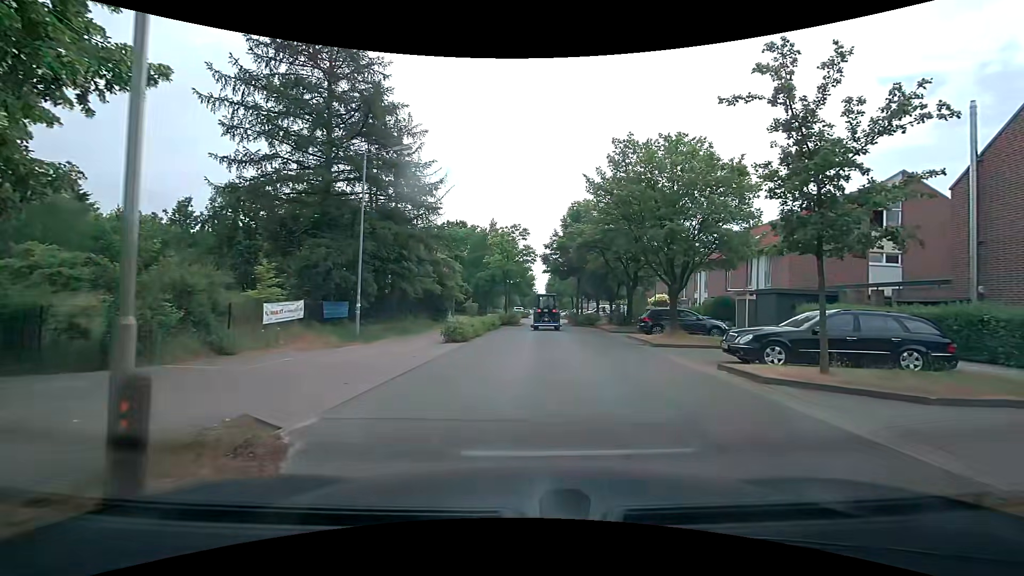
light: Day
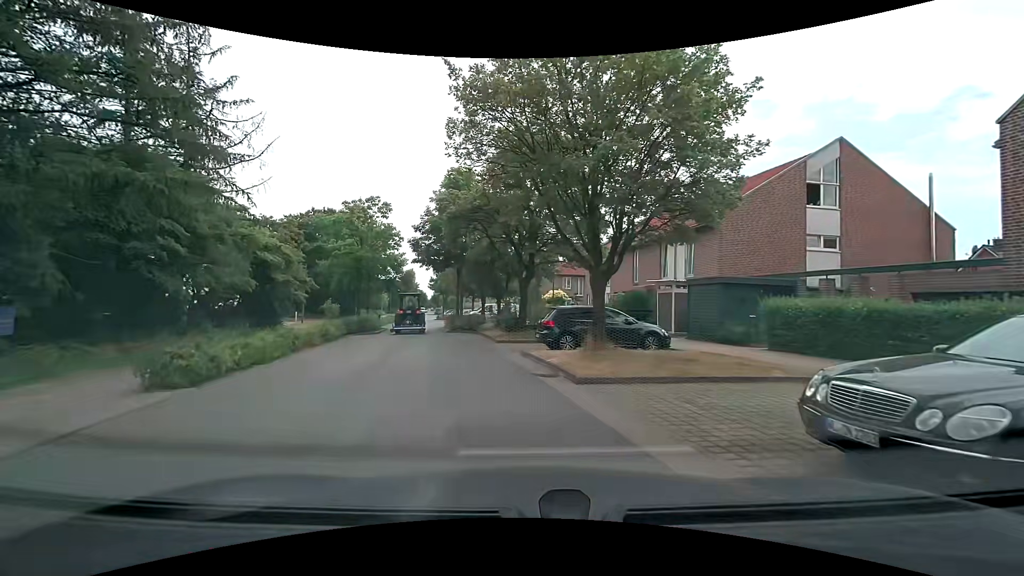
(+1.1, +9.5) m; +11°
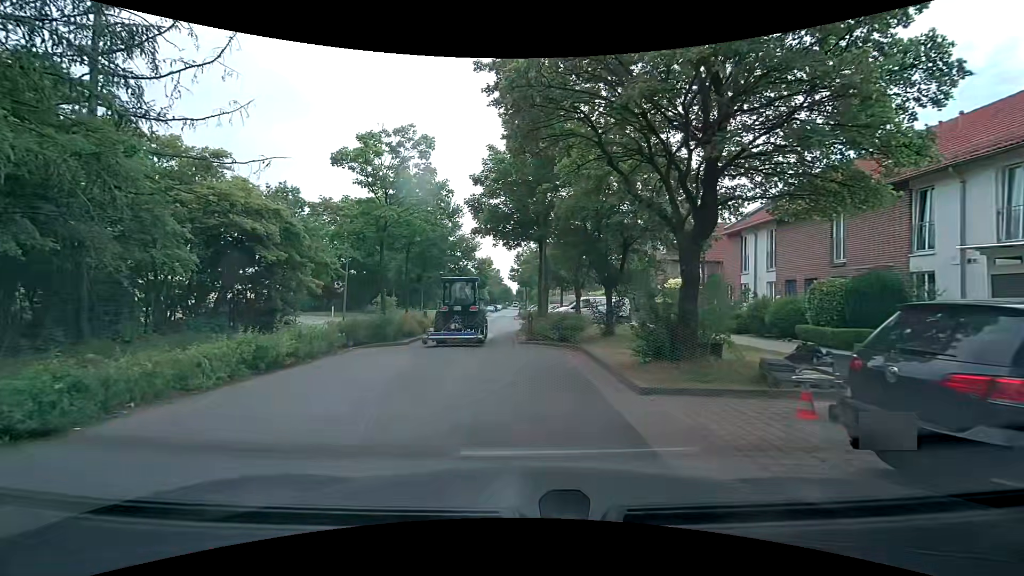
(-1.1, +11.8) m; -9°
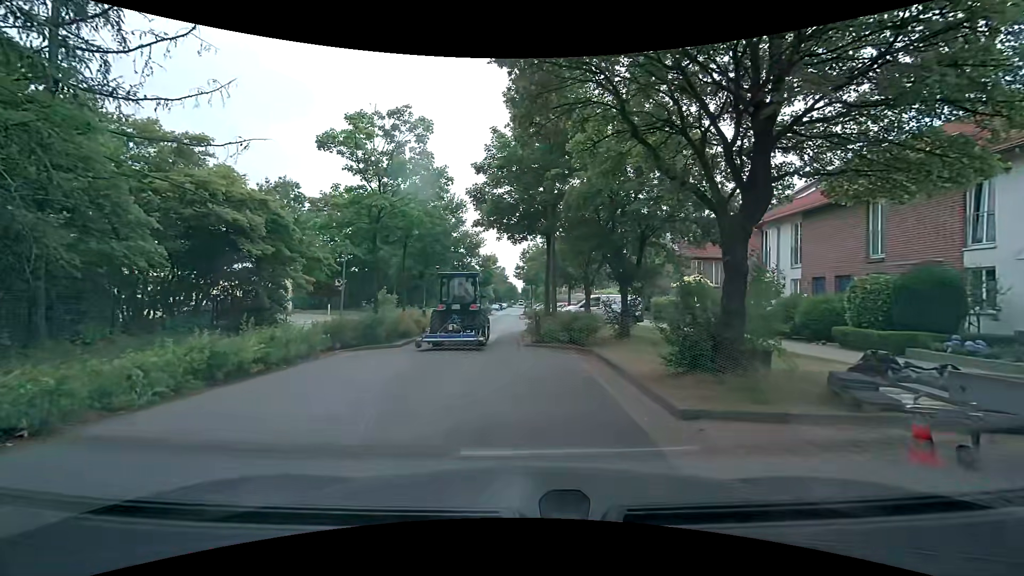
(-0.1, +1.6) m; 0°
